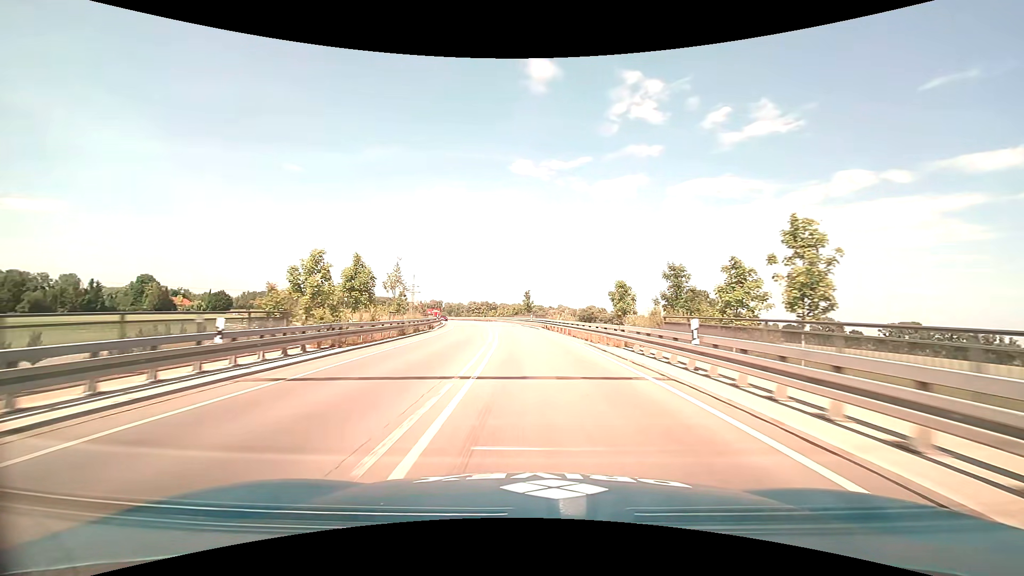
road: trunk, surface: asphalt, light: Day
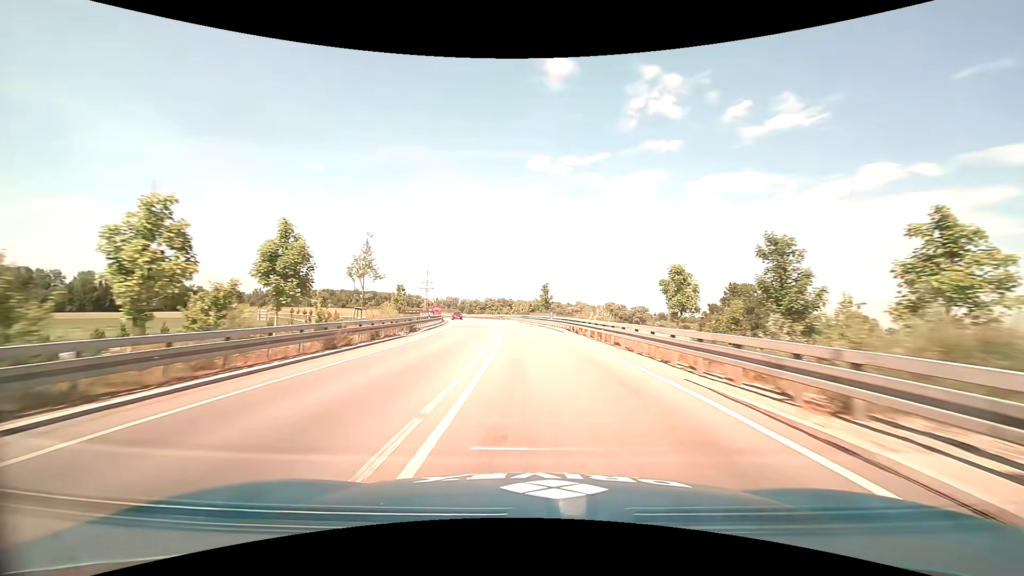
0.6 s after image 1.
(-0.2, +13.1) m; -2°
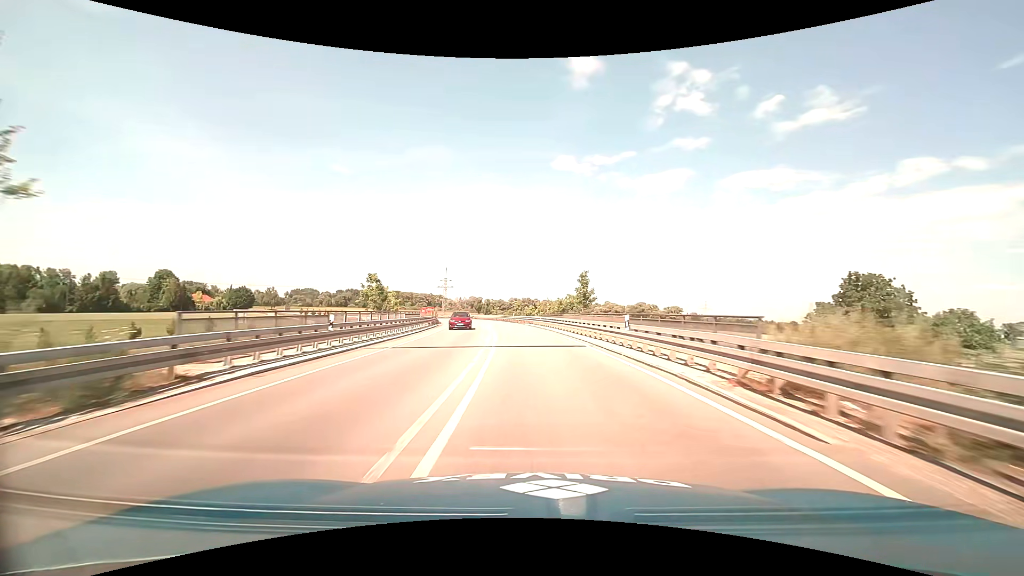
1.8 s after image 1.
(-0.8, +25.6) m; -3°
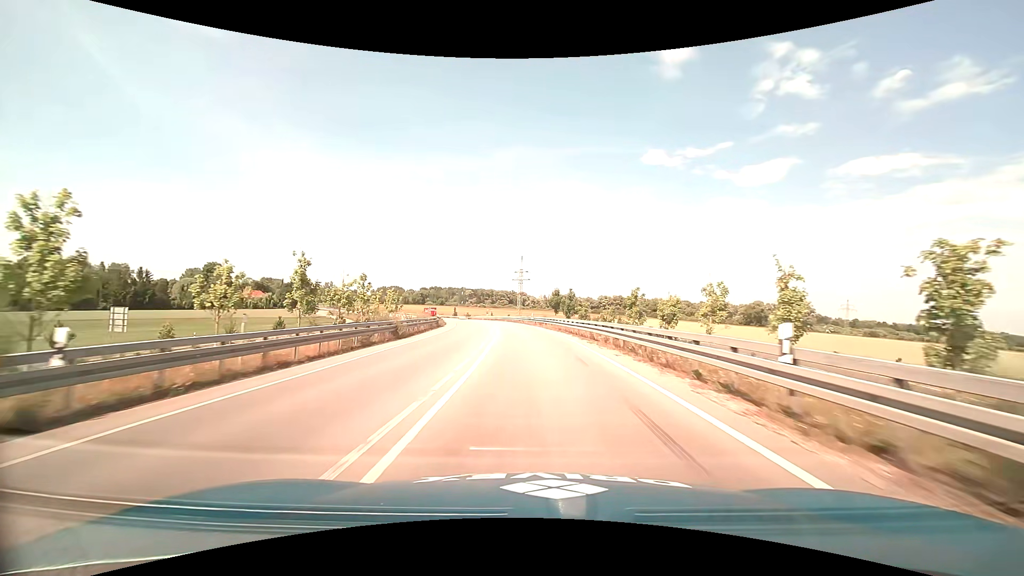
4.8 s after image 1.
(-4.3, +62.1) m; -10°
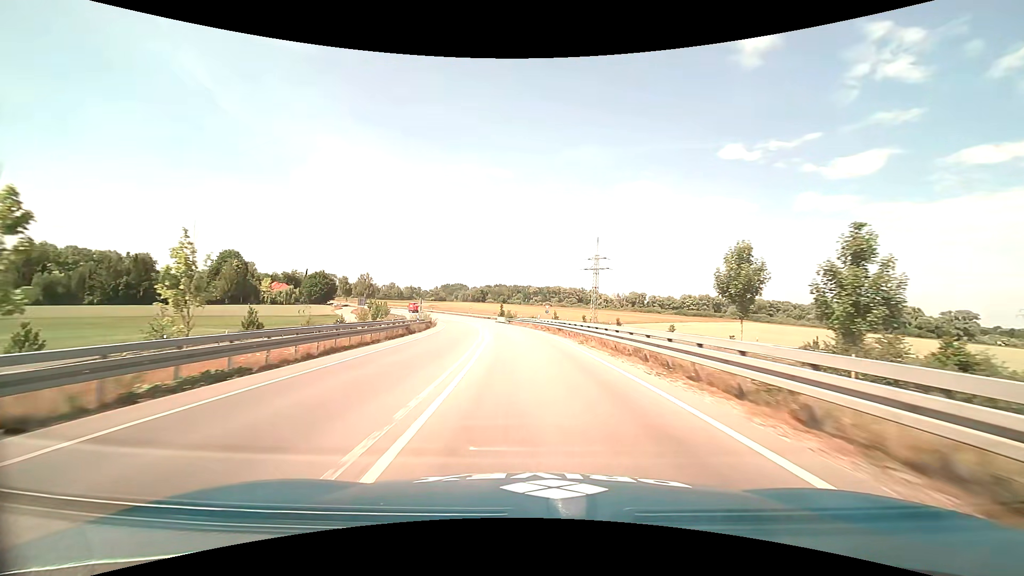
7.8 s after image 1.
(-4.0, +62.2) m; -8°
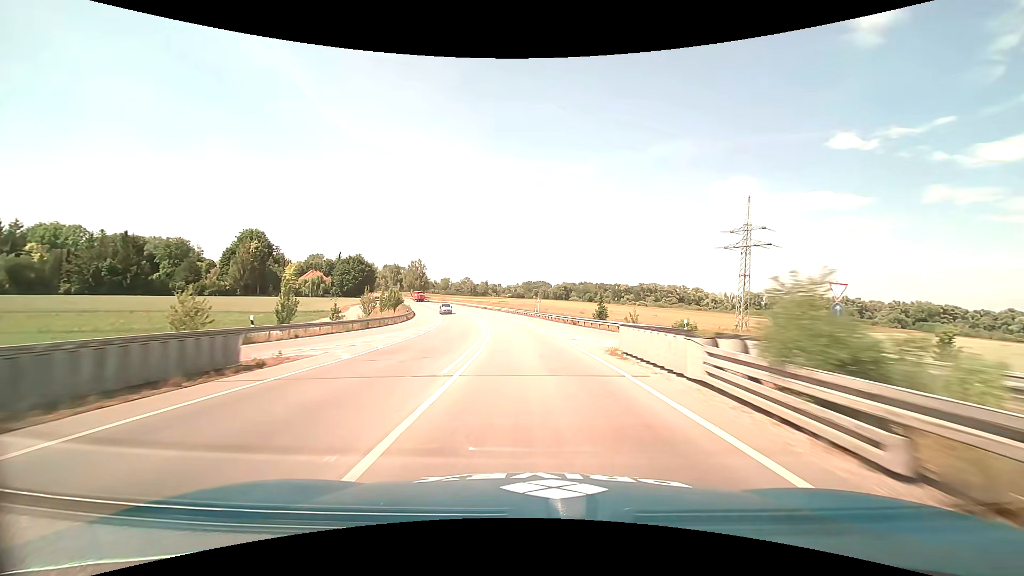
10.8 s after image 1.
(-5.7, +65.1) m; -10°
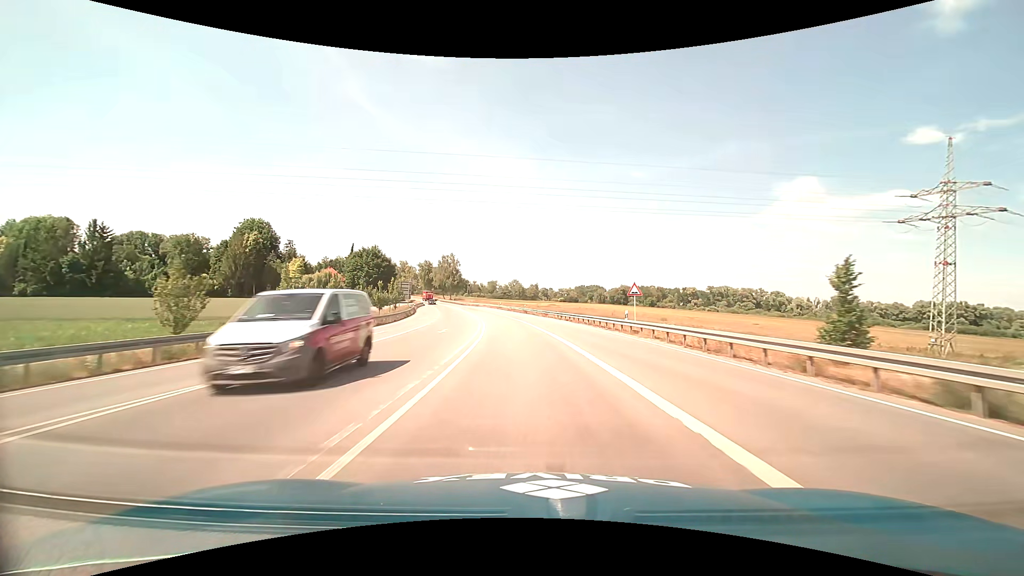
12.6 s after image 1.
(-1.8, +40.8) m; -6°
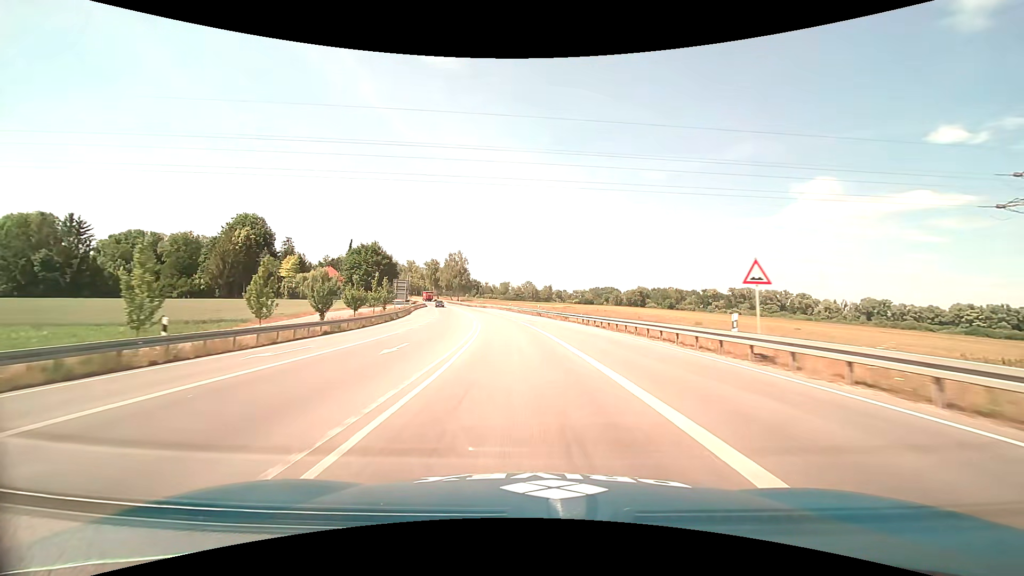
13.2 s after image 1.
(-0.2, +13.7) m; -2°
(0, +10) (-1, +20) (-1, +30) (-2, +40) (-3, +50) (-5, +60) (-6, +70) (-8, +79) (-10, +89) (-13, +99) m
